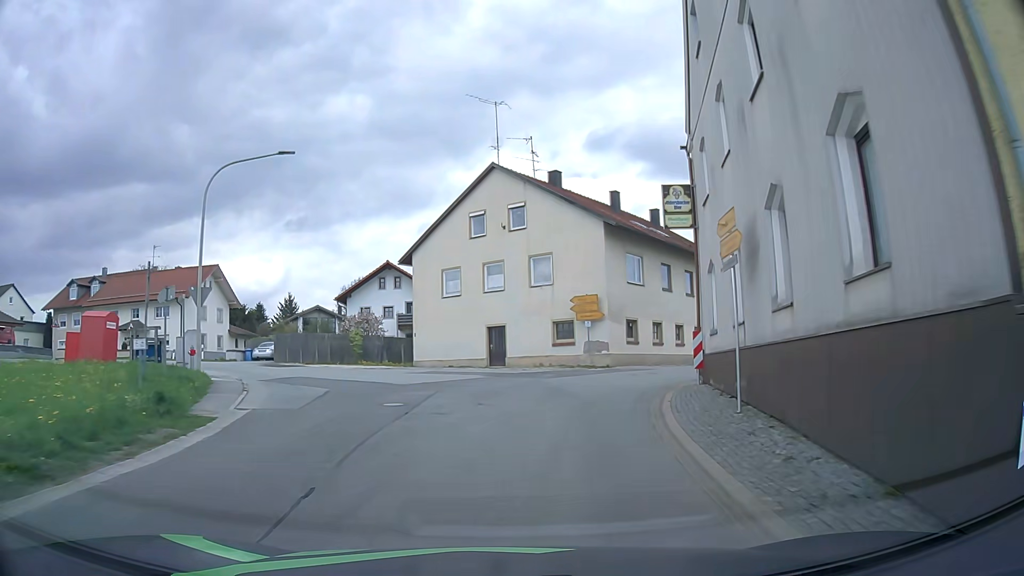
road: tertiary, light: Day
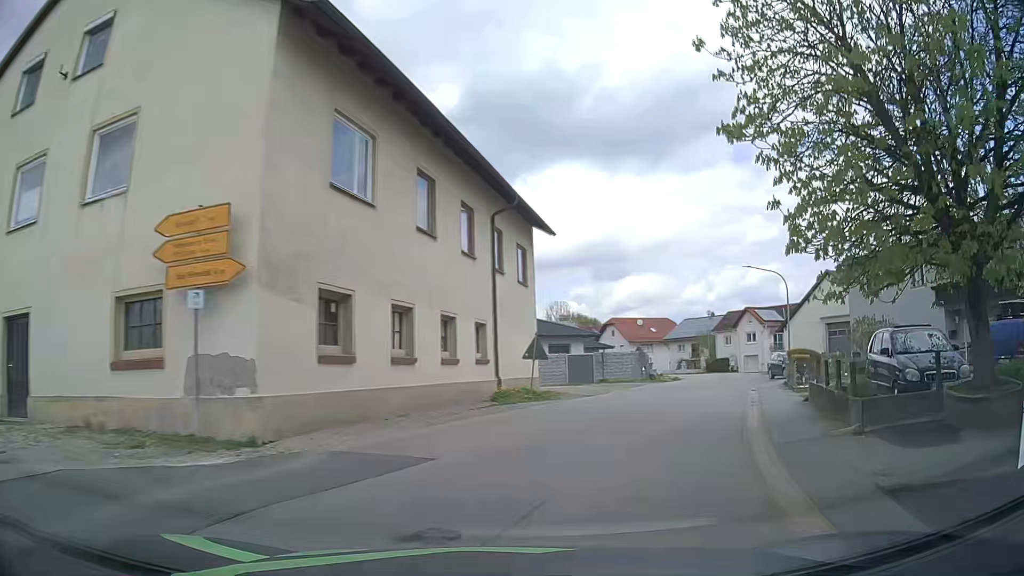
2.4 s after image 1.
(+3.1, +20.3) m; +24°
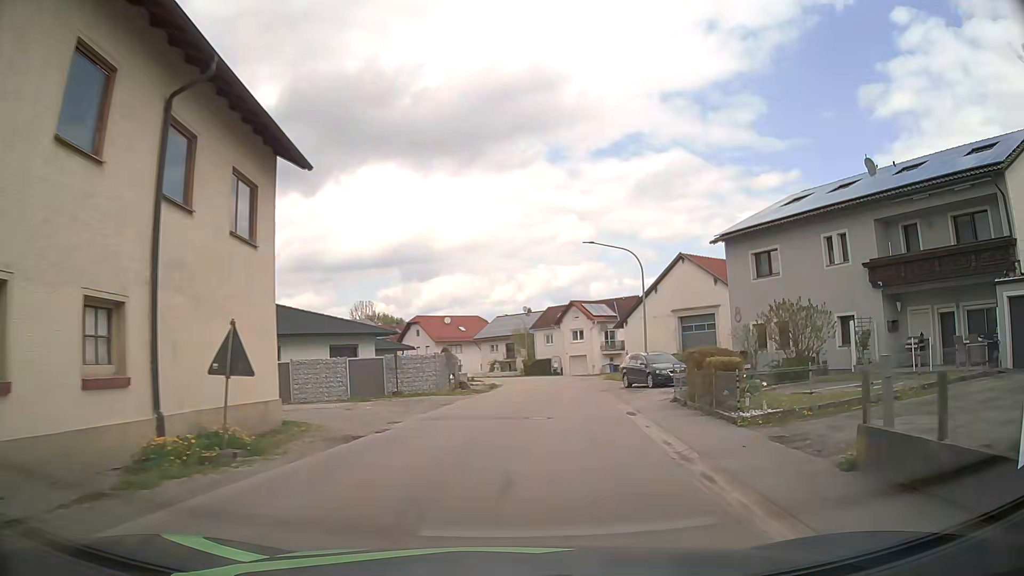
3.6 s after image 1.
(+1.5, +10.4) m; +16°
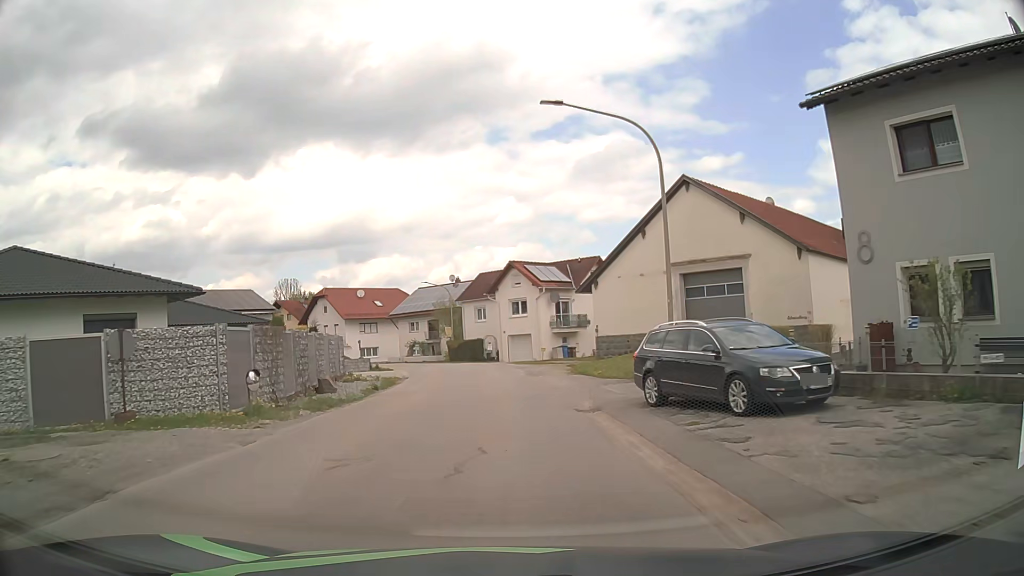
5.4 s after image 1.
(+1.4, +17.8) m; +7°
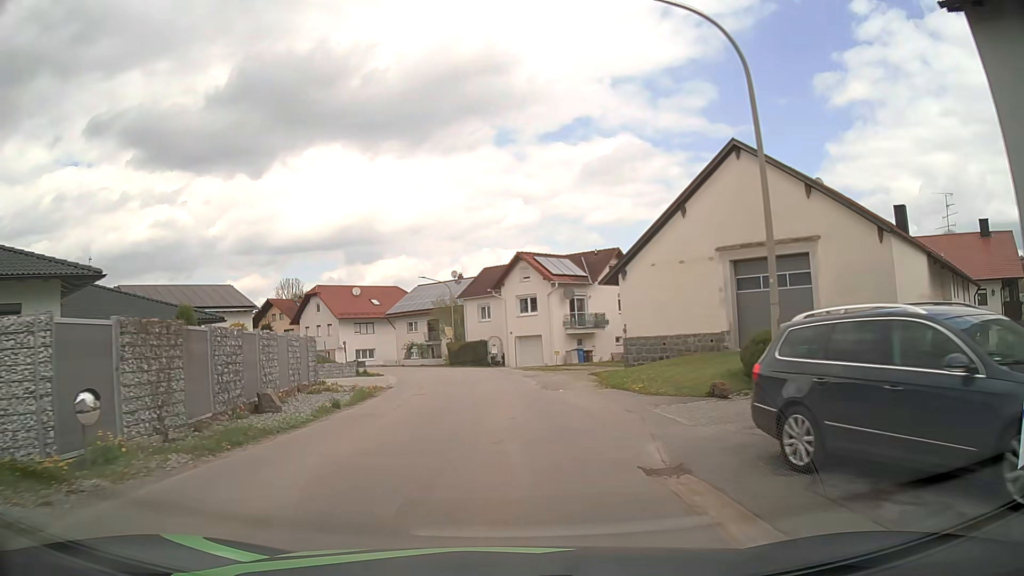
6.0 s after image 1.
(-0.1, +6.4) m; -1°
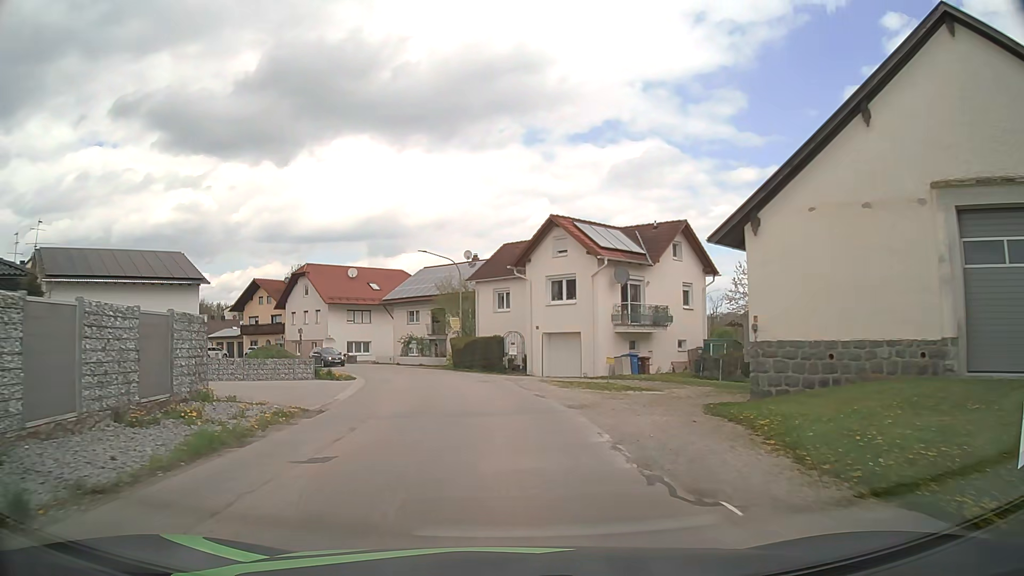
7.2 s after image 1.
(-0.2, +12.9) m; -3°
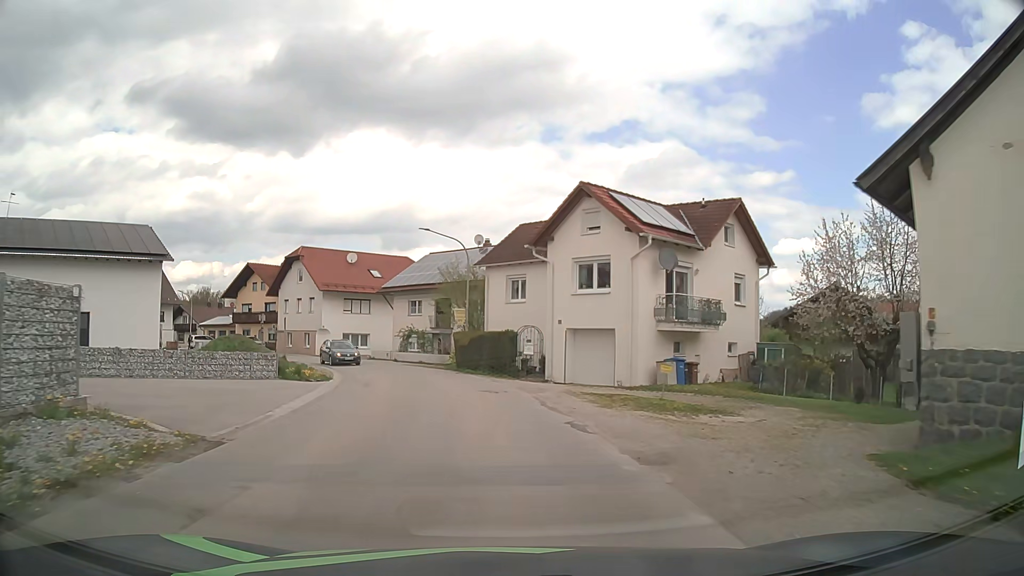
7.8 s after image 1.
(0.0, +6.3) m; 0°
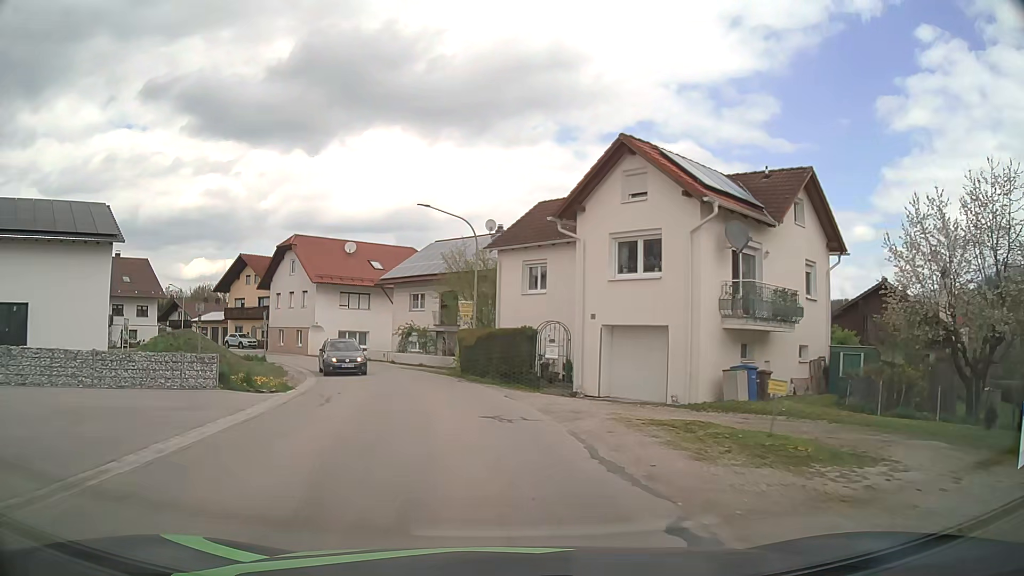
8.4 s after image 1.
(0.0, +6.1) m; 0°
(0, +10) (-2, +20) (-5, +29) (-9, +38) (-15, +47) (-22, +54) (-29, +61) (-37, +67) (-46, +71) (-56, +74) m
